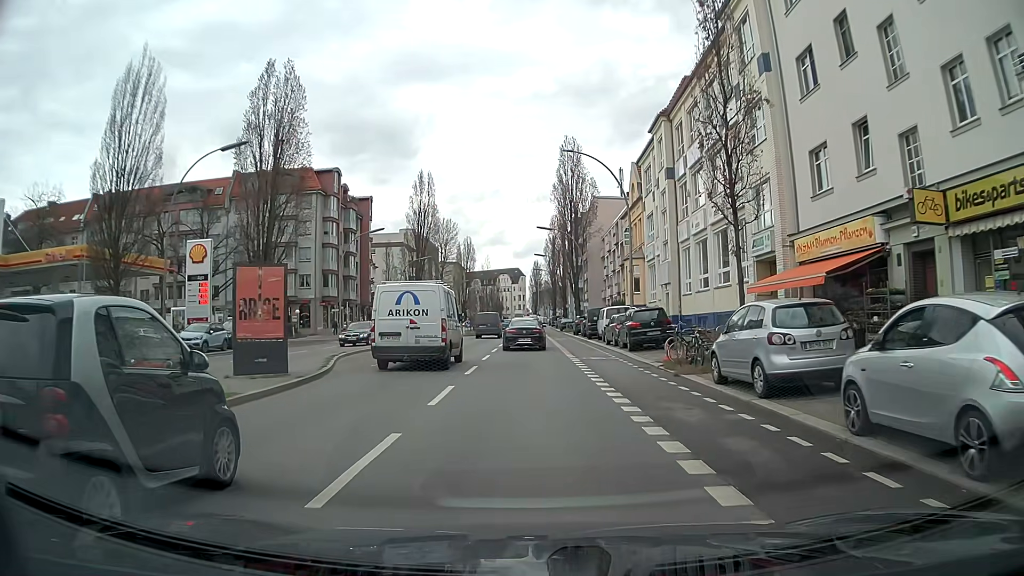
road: secondary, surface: asphalt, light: Day
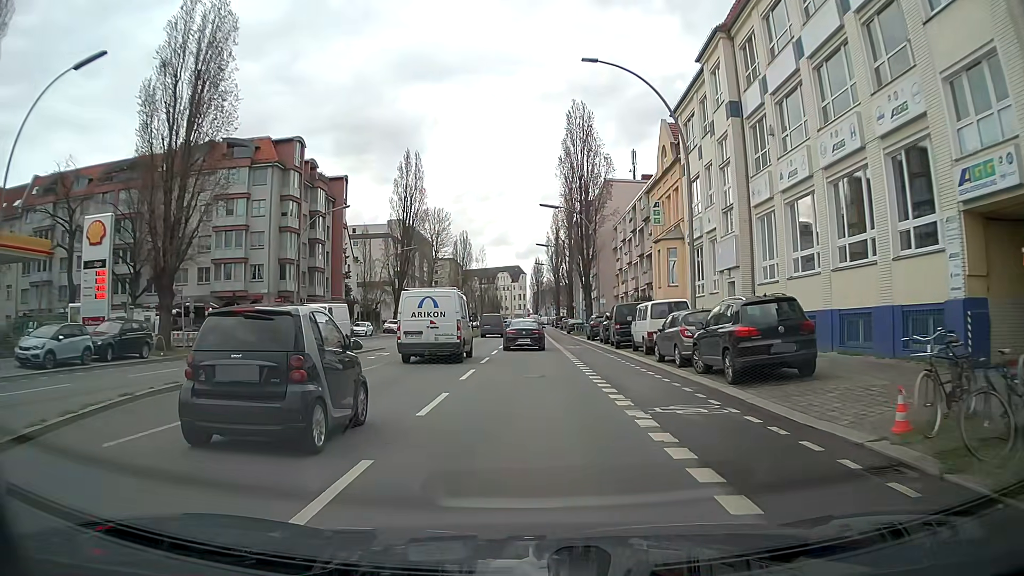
(-0.1, +13.3) m; -1°
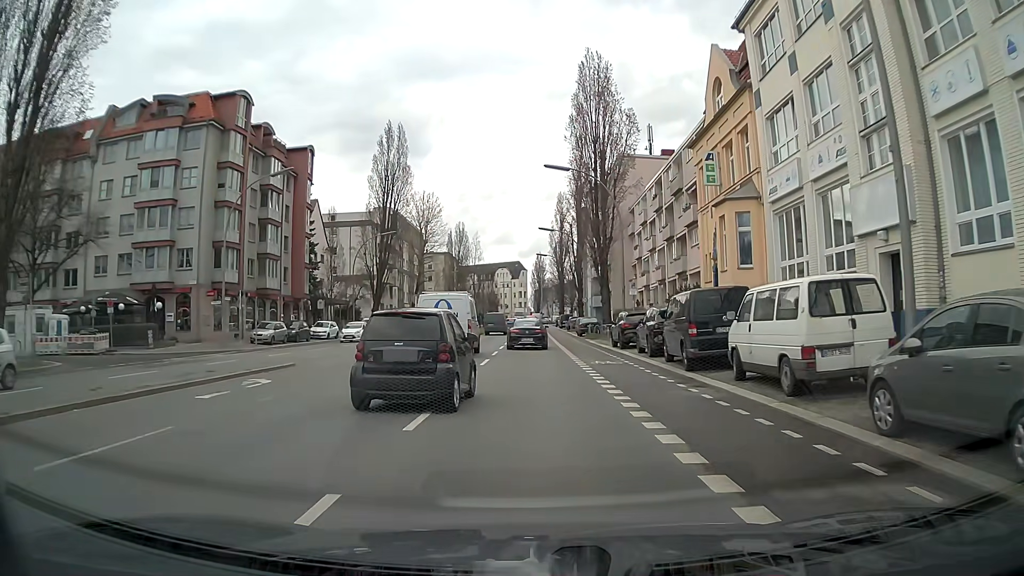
(+0.1, +13.4) m; 0°
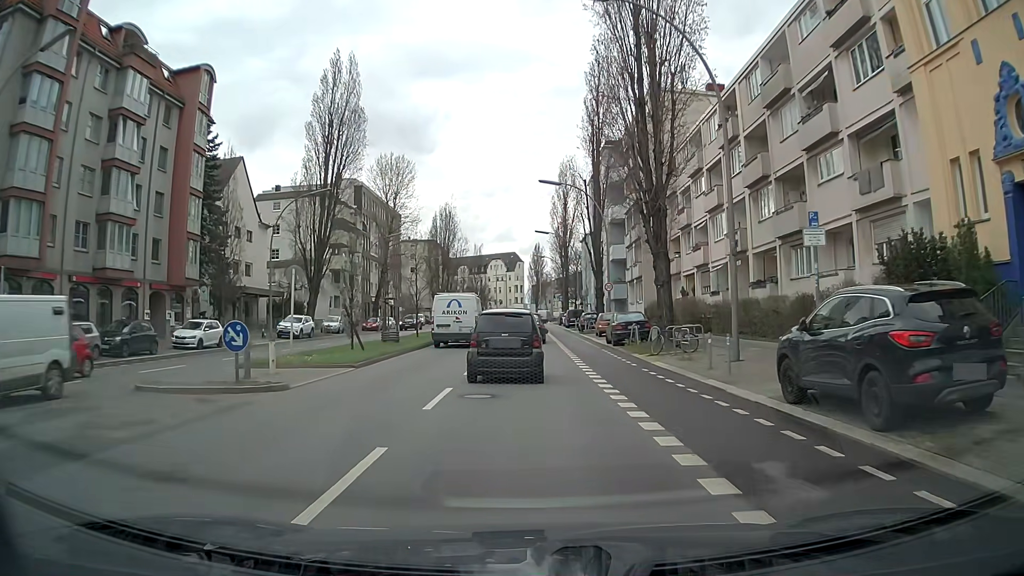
(0.0, +22.4) m; 0°
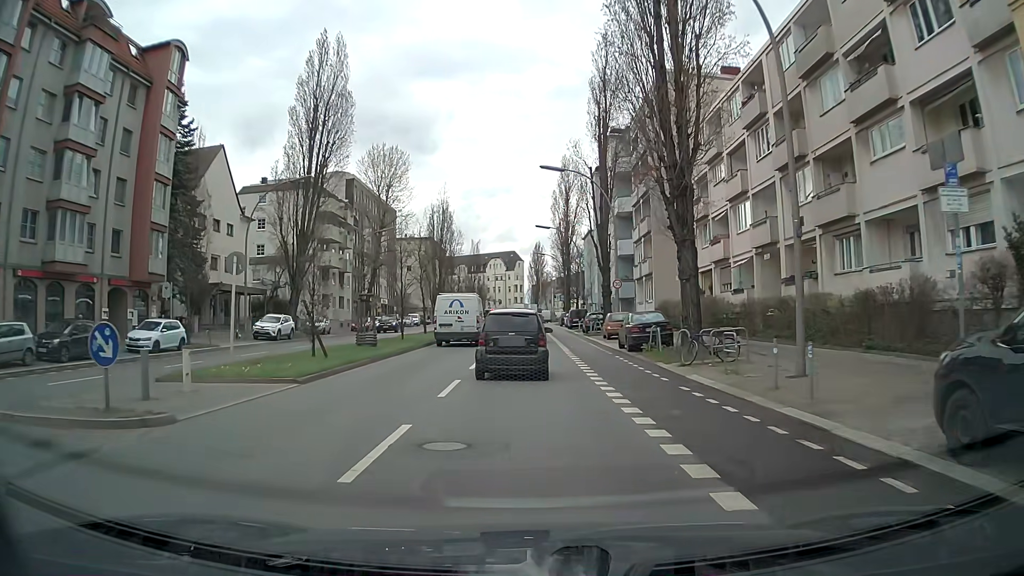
(0.0, +4.5) m; 0°
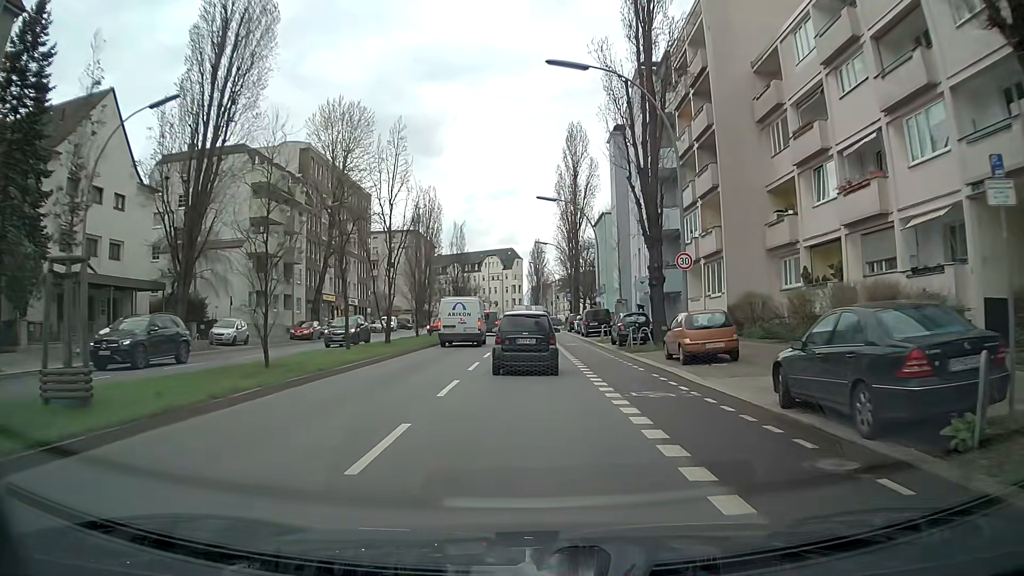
(0.0, +18.1) m; 0°
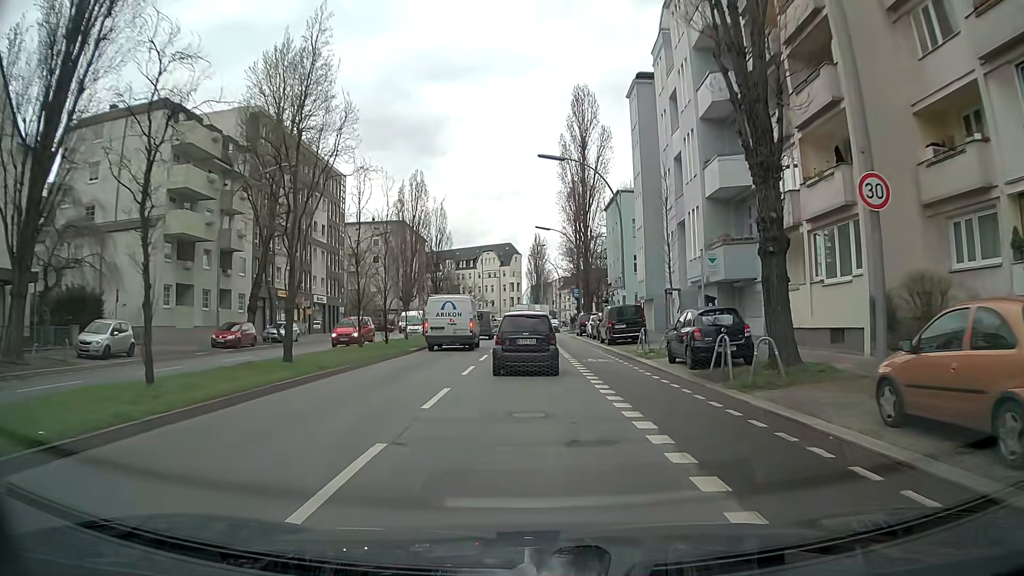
(0.0, +13.5) m; 0°
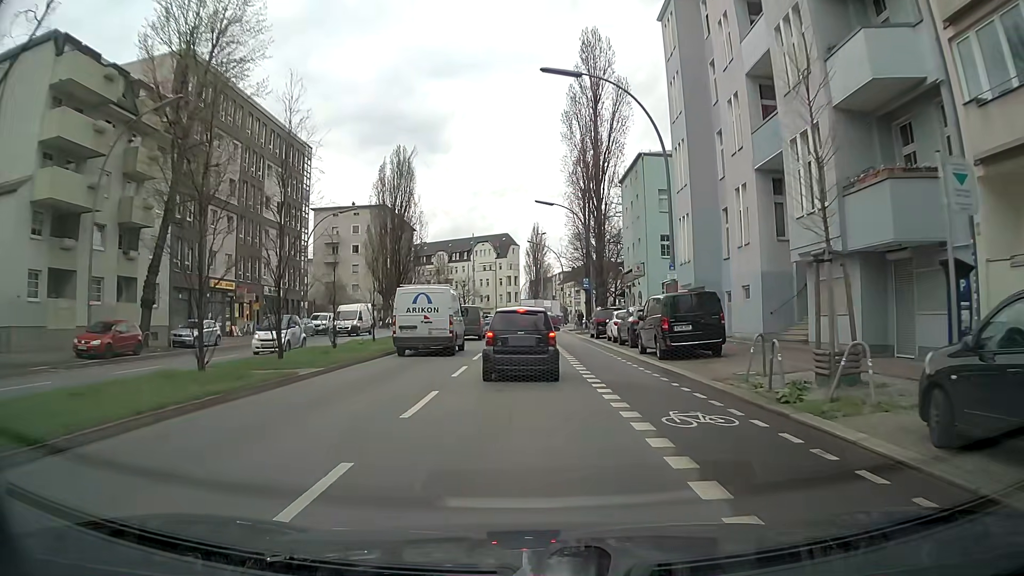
(0.0, +13.3) m; 0°
(0, +10) (0, +20) (0, +30) (0, +40) (0, +50) (0, +60) (0, +70) (+1, +80) (+3, +90) (+5, +100) m
